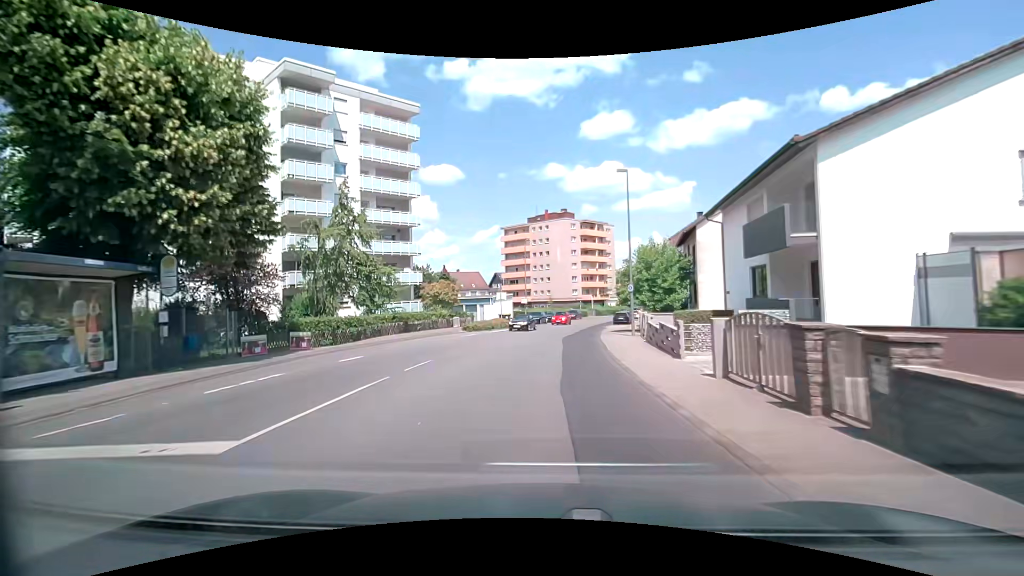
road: secondary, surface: asphalt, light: Day
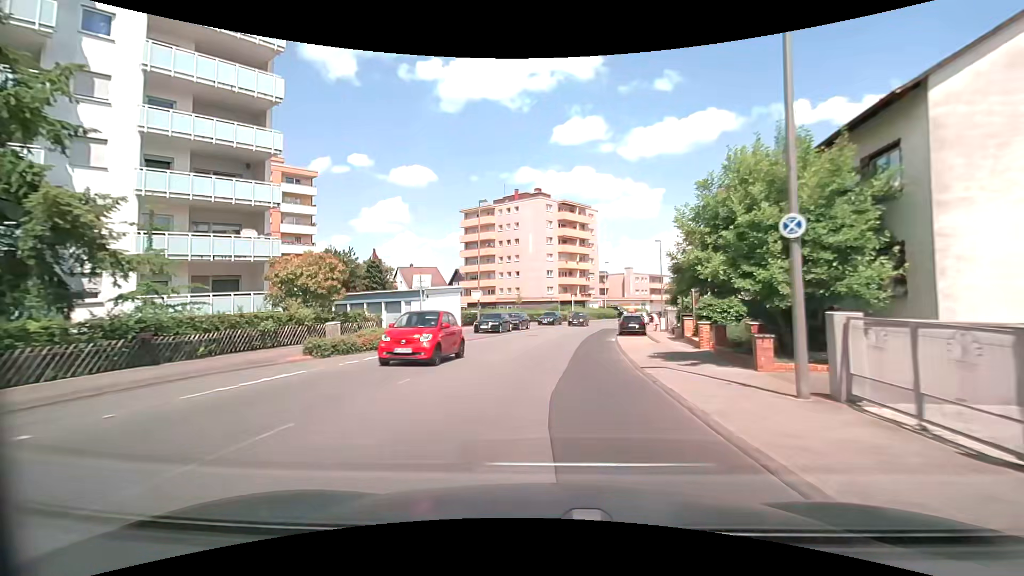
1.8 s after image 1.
(+0.7, +22.2) m; +4°
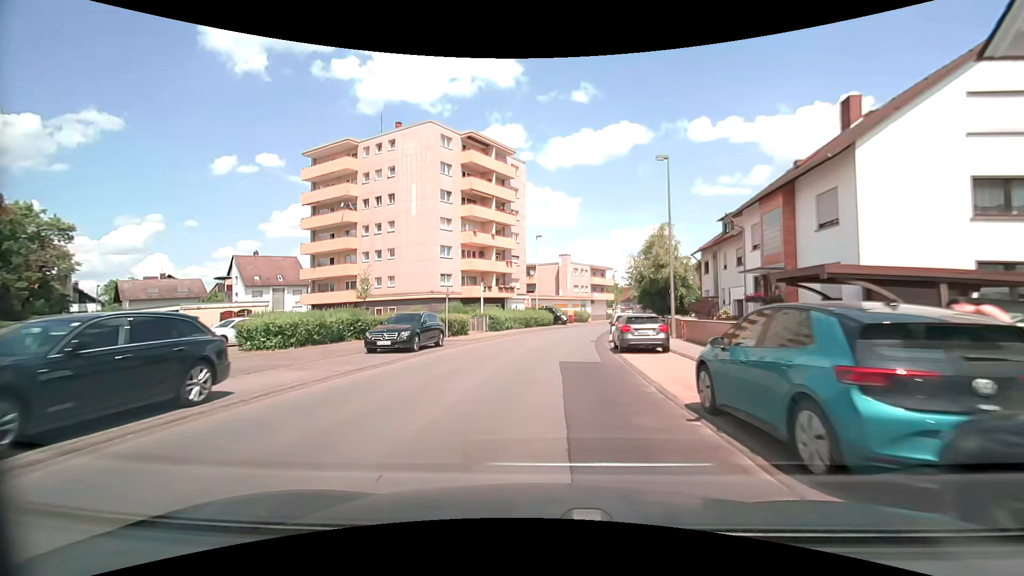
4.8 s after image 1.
(+2.7, +34.8) m; +9°
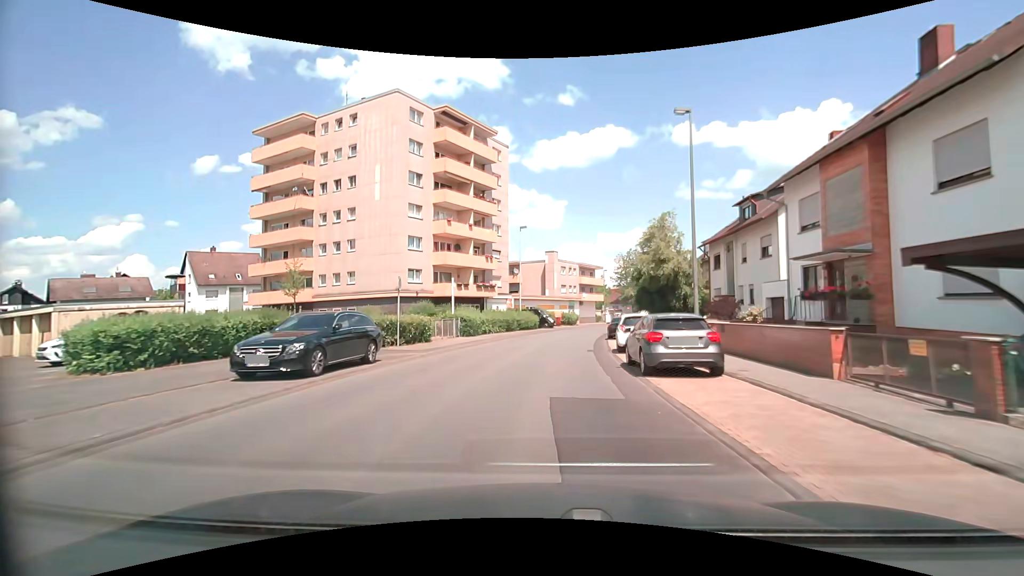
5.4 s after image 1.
(+0.1, +6.9) m; +1°
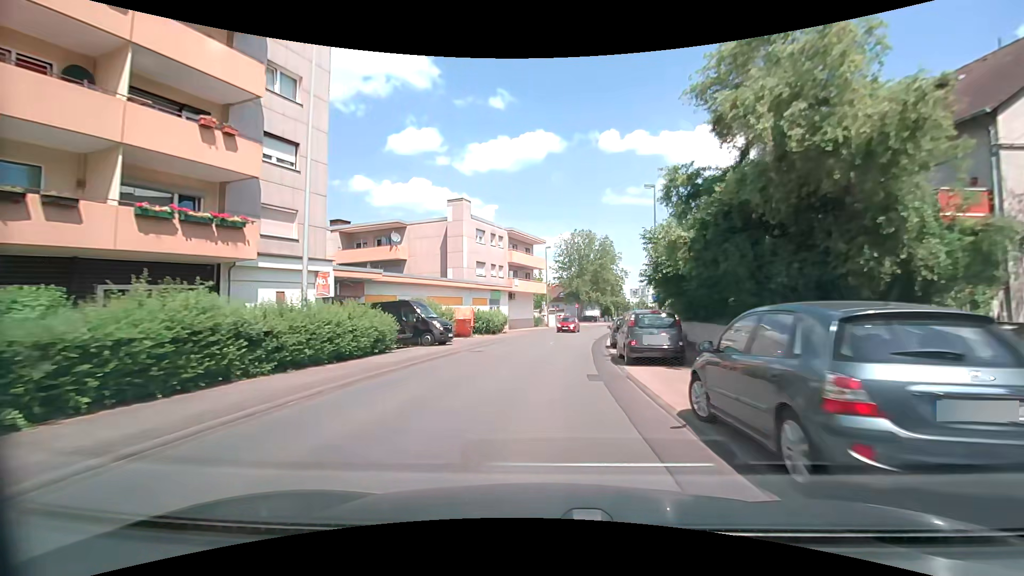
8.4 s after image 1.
(+2.5, +34.5) m; +8°
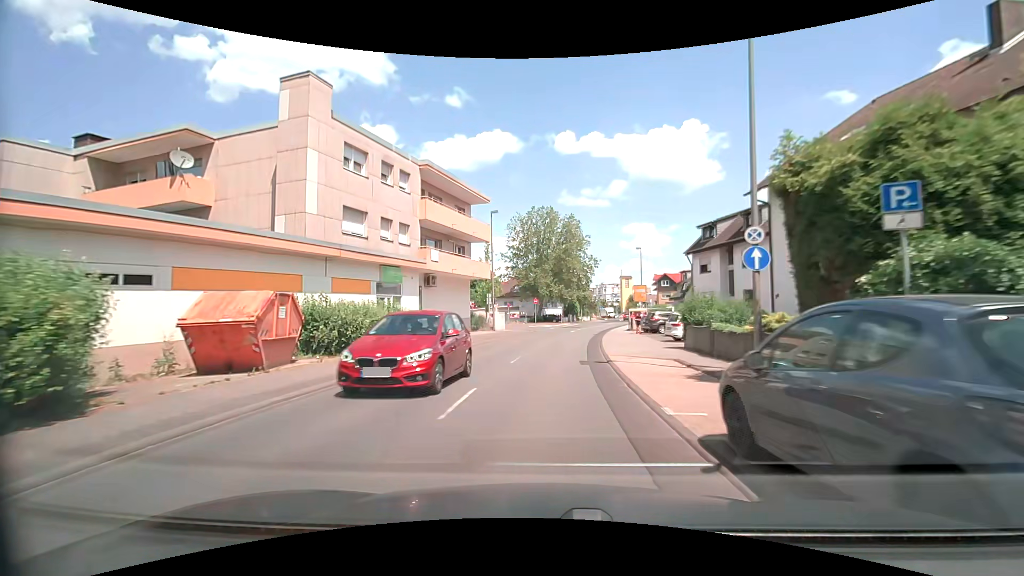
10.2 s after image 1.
(+1.0, +21.0) m; +5°
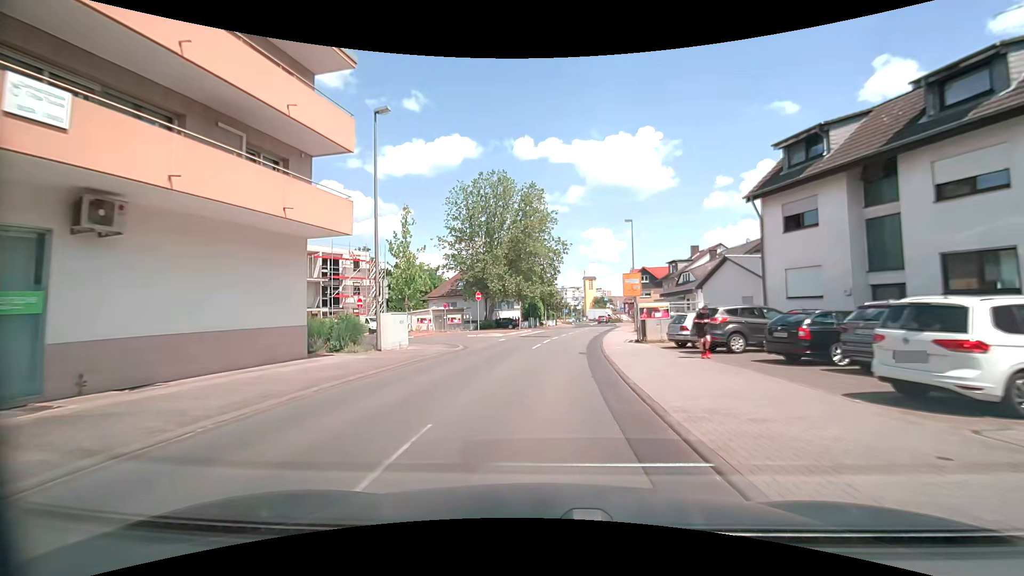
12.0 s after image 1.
(+0.9, +21.2) m; +5°
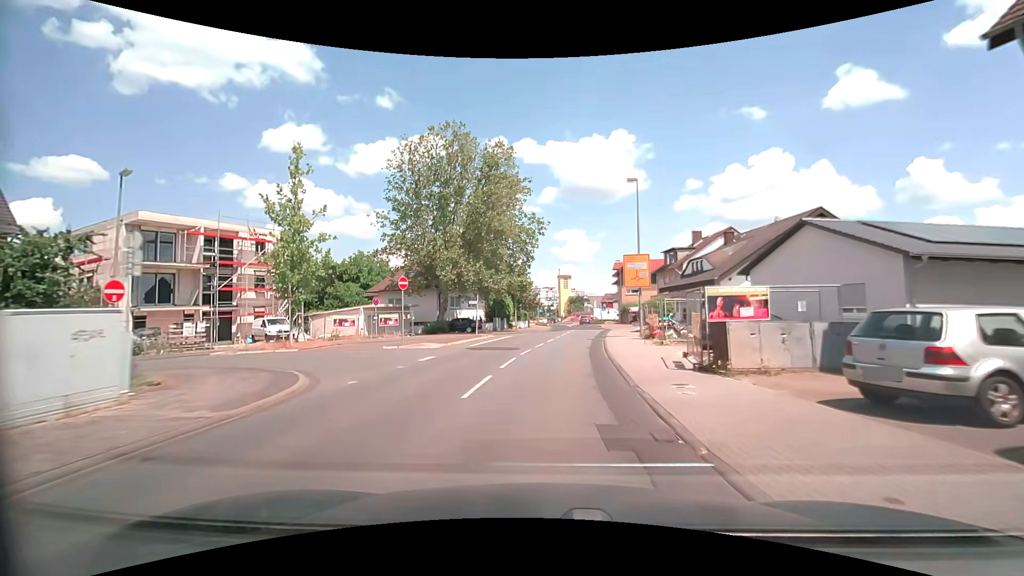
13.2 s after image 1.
(+0.2, +14.1) m; +2°
(0, +10) (+1, +20) (+2, +30) (+3, +40) (+4, +50) (+5, +60) (+6, +70) (+6, +80) (+7, +90) (+9, +100) m
